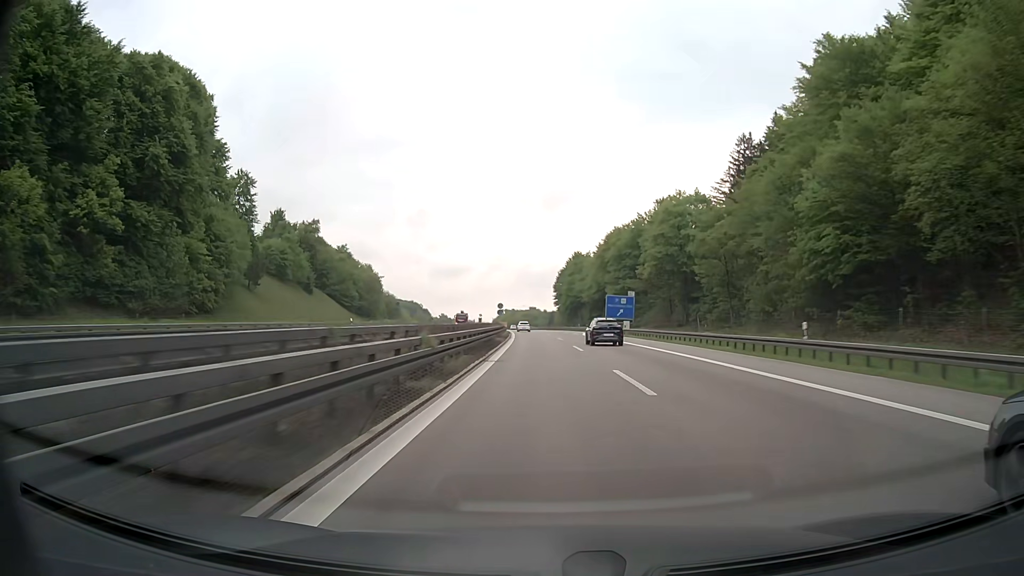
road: motorway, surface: asphalt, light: Day
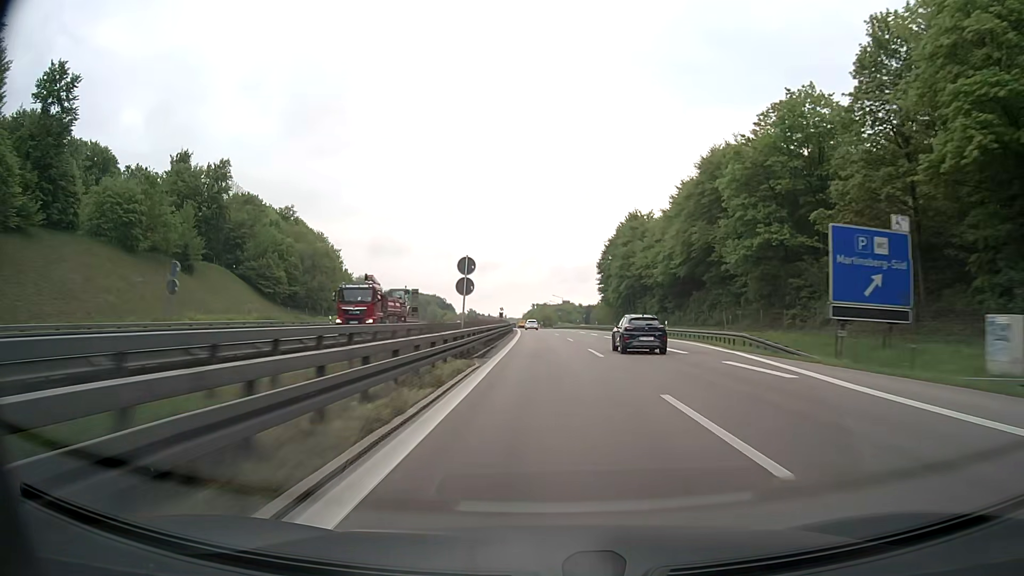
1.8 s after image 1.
(-1.7, +61.1) m; -3°
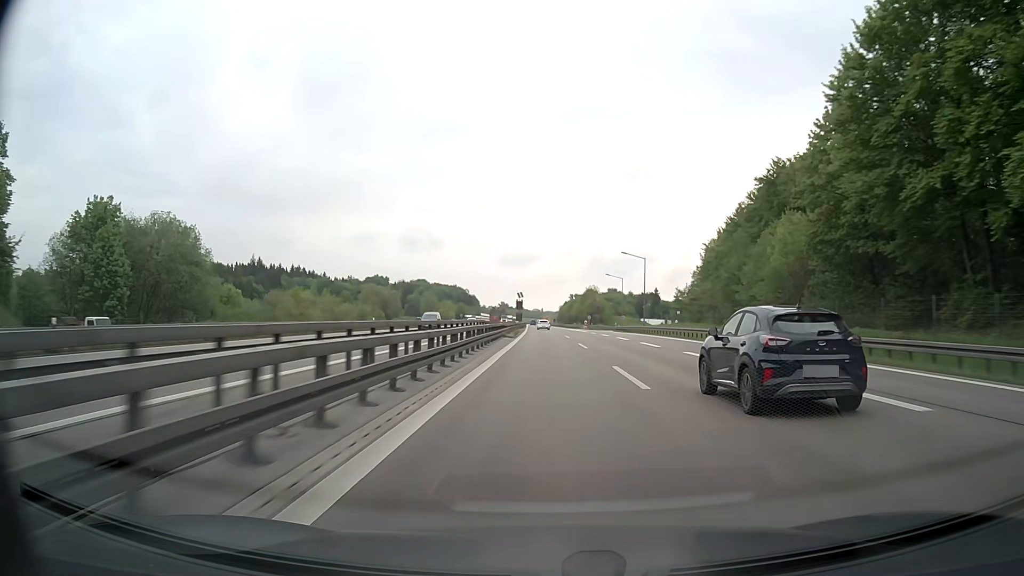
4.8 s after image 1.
(-2.8, +101.9) m; -3°
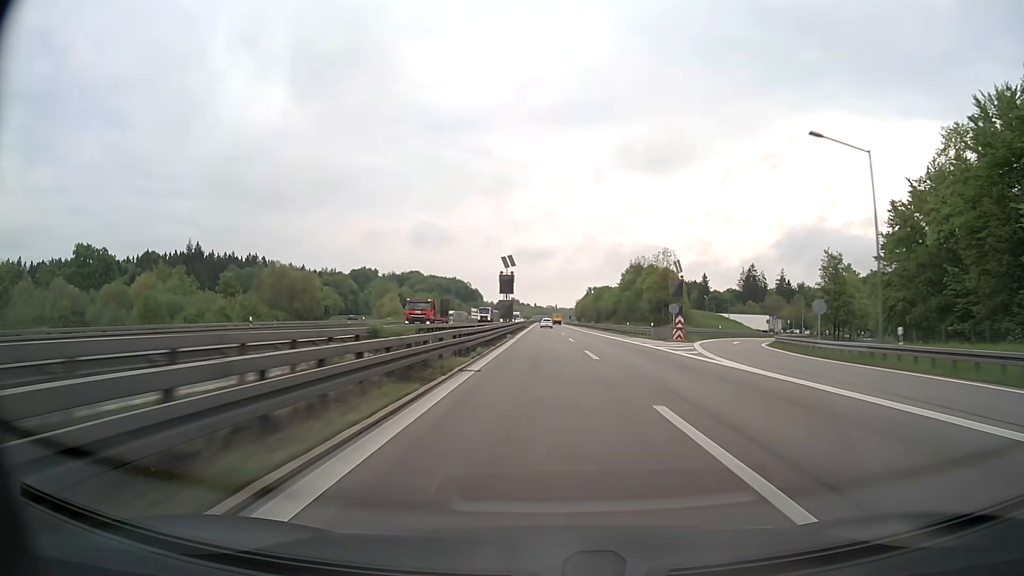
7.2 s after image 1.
(-0.5, +81.2) m; -1°
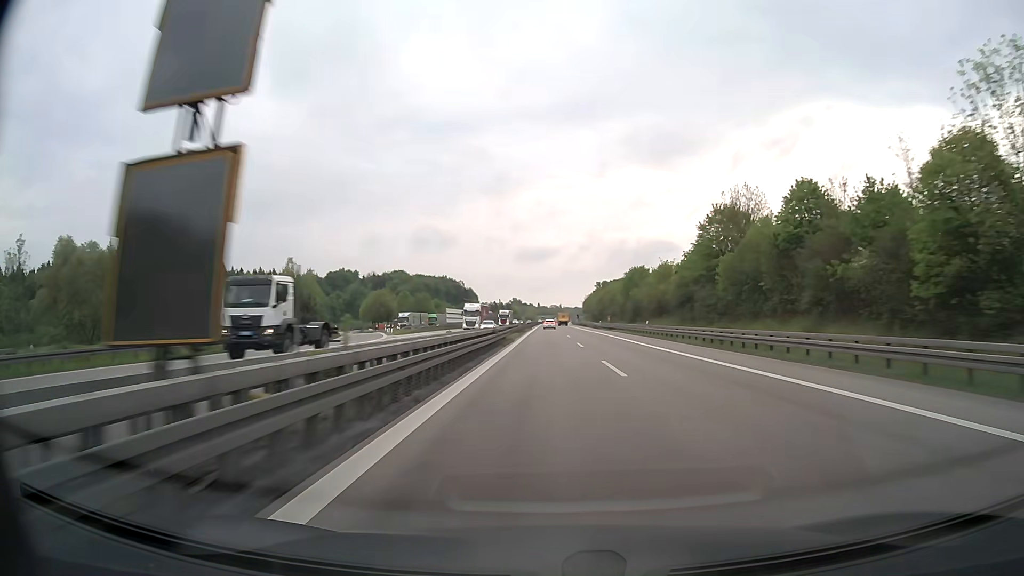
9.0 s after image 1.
(-0.3, +60.6) m; 0°
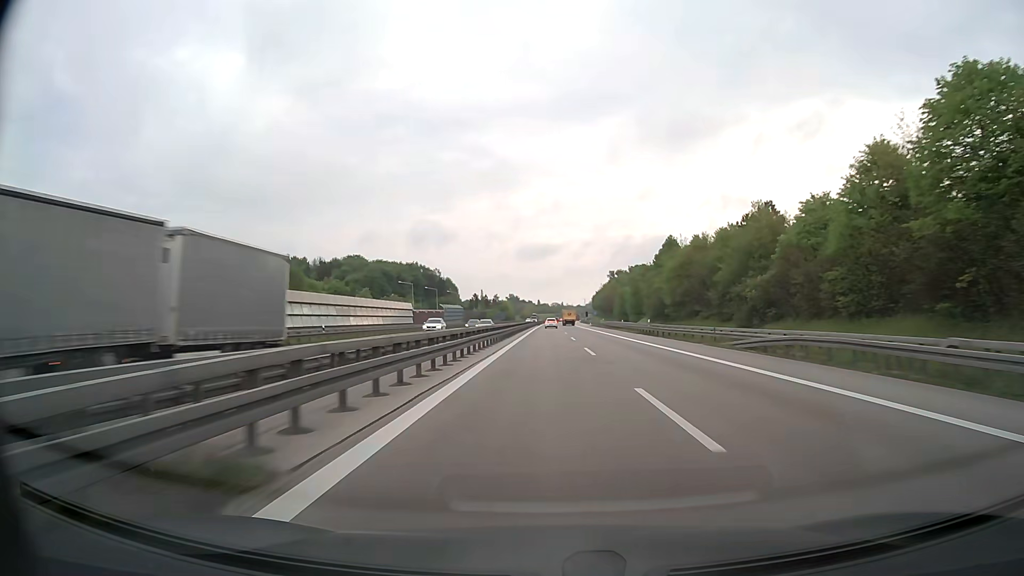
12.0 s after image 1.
(-0.3, +100.3) m; 0°
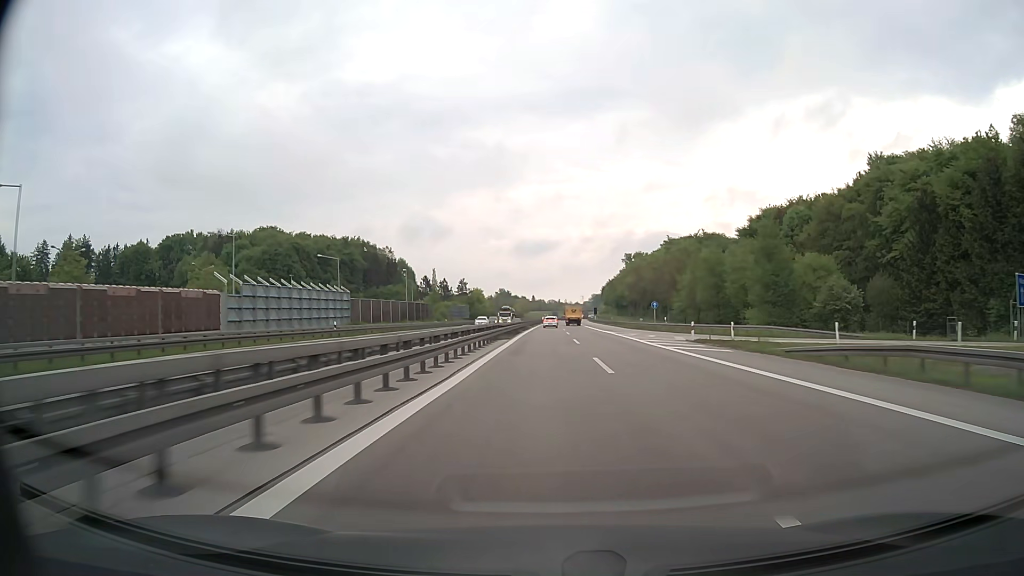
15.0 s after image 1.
(+0.2, +99.2) m; 0°
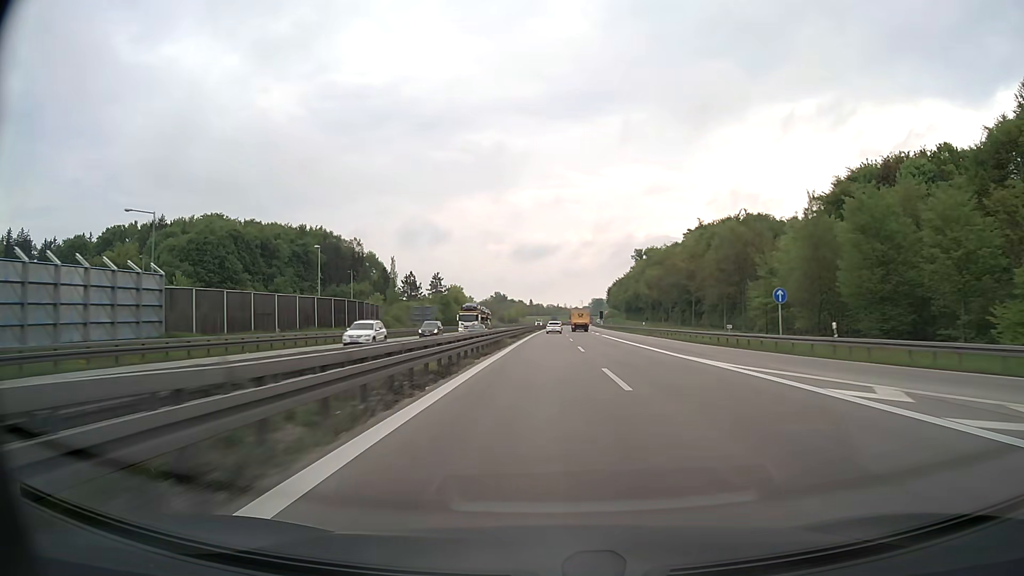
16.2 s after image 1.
(+0.1, +39.8) m; 0°
(0, +10) (0, +20) (0, +30) (0, +40) (0, +50) (0, +60) (0, +70) (0, +80) (+1, +90) (+1, +100) m
